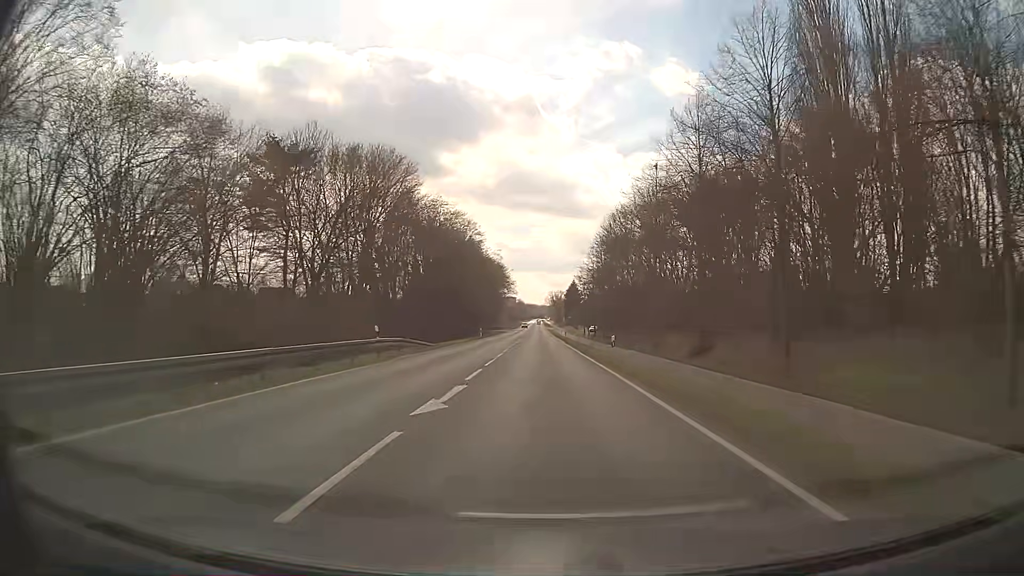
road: primary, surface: asphalt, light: Day
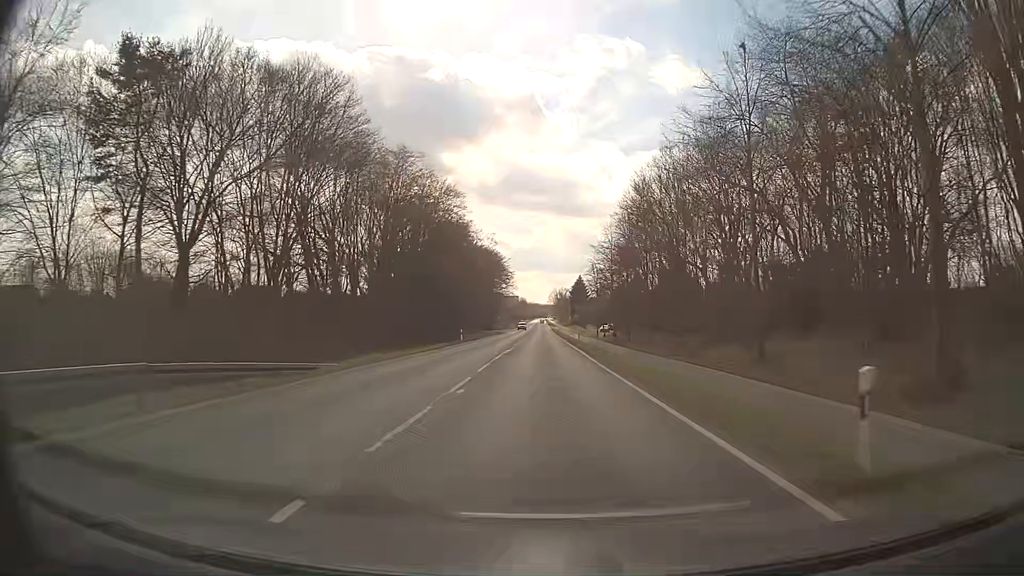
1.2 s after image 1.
(-0.1, +21.6) m; 0°
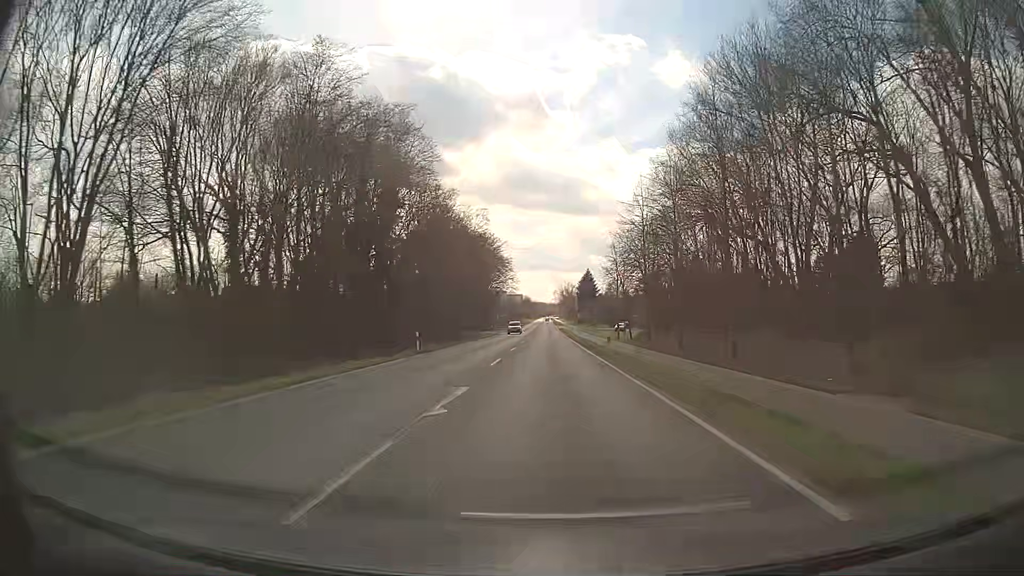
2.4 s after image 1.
(-0.1, +21.6) m; 0°
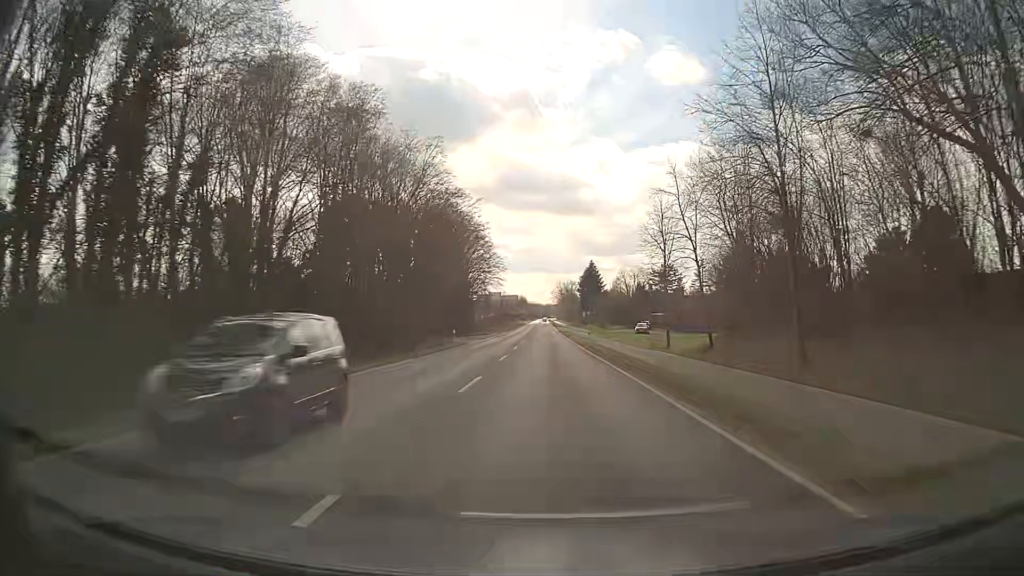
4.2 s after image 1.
(-0.1, +32.3) m; 0°
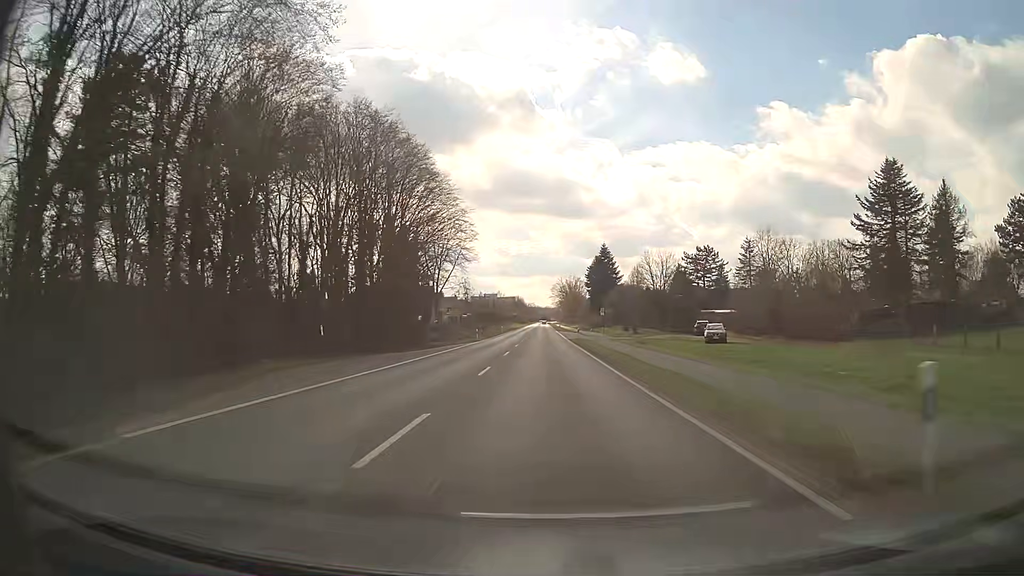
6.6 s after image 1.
(0.0, +42.9) m; 0°
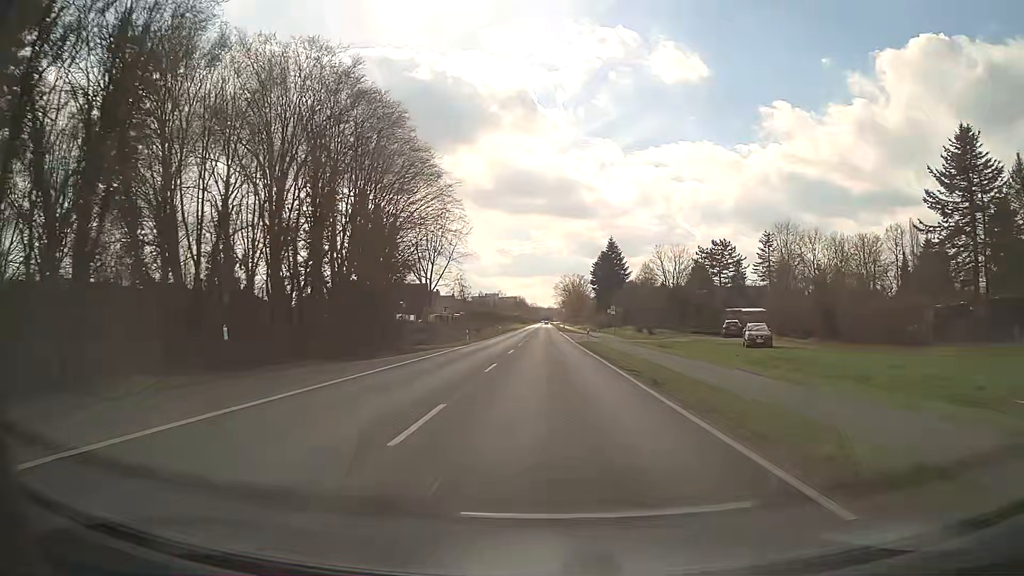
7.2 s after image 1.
(0.0, +10.7) m; 0°
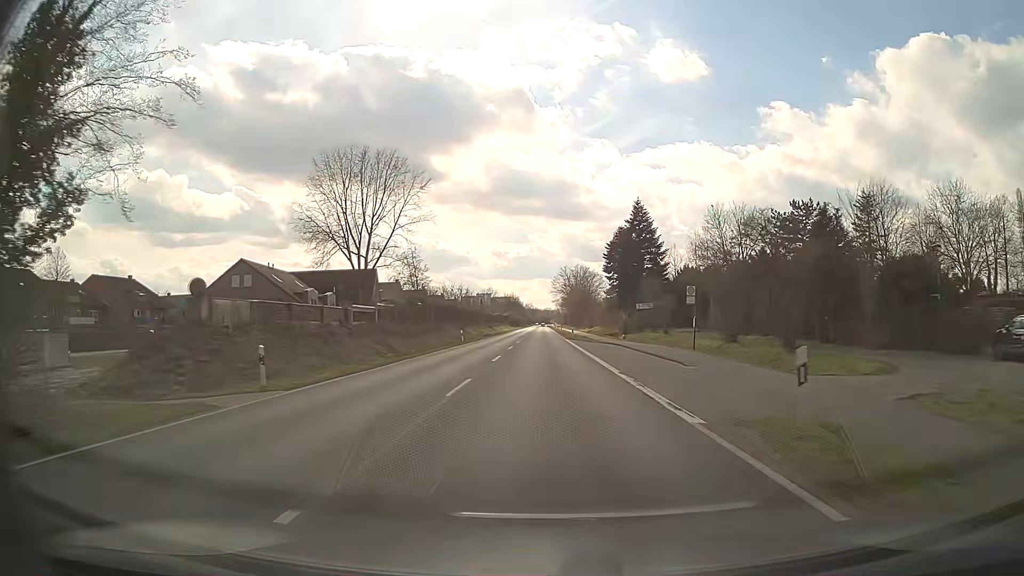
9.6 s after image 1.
(+0.1, +42.7) m; 0°
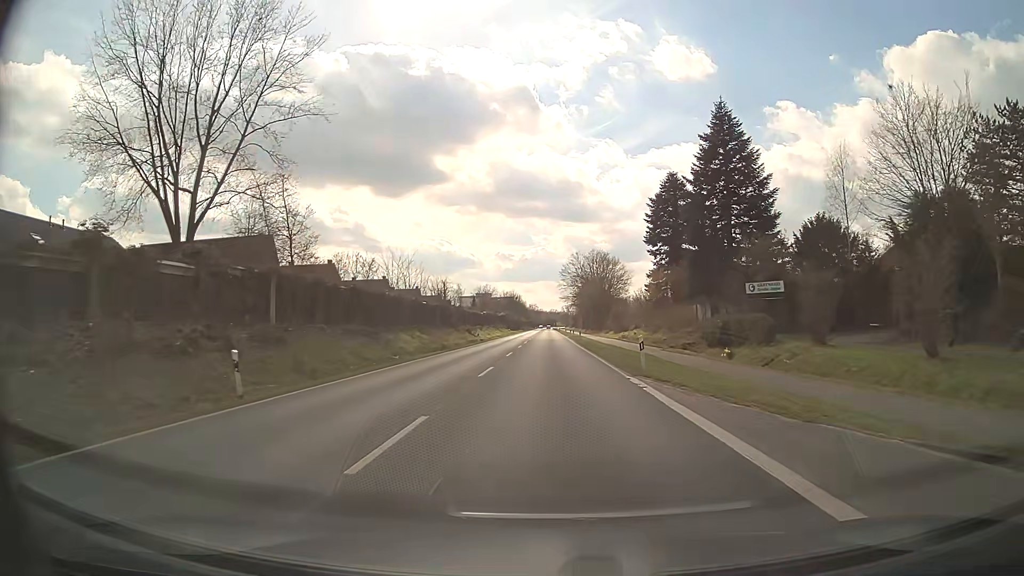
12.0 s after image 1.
(-0.2, +42.8) m; 0°
(0, +10) (0, +20) (0, +30) (0, +40) (0, +50) (0, +60) (0, +70) (0, +80) (0, +90) (0, +100) m
